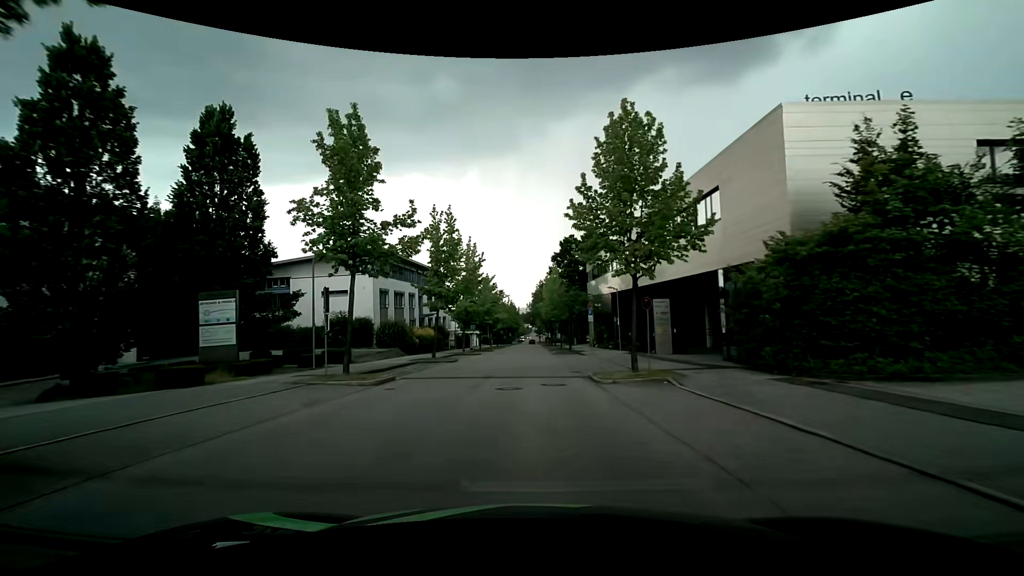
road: residential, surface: asphalt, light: Day
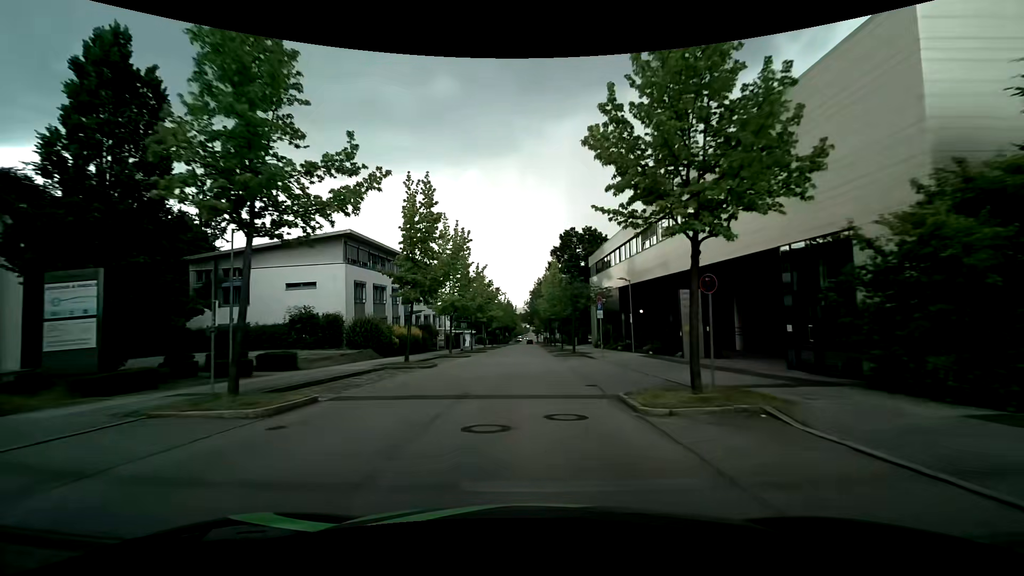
(0.0, +6.2) m; 0°
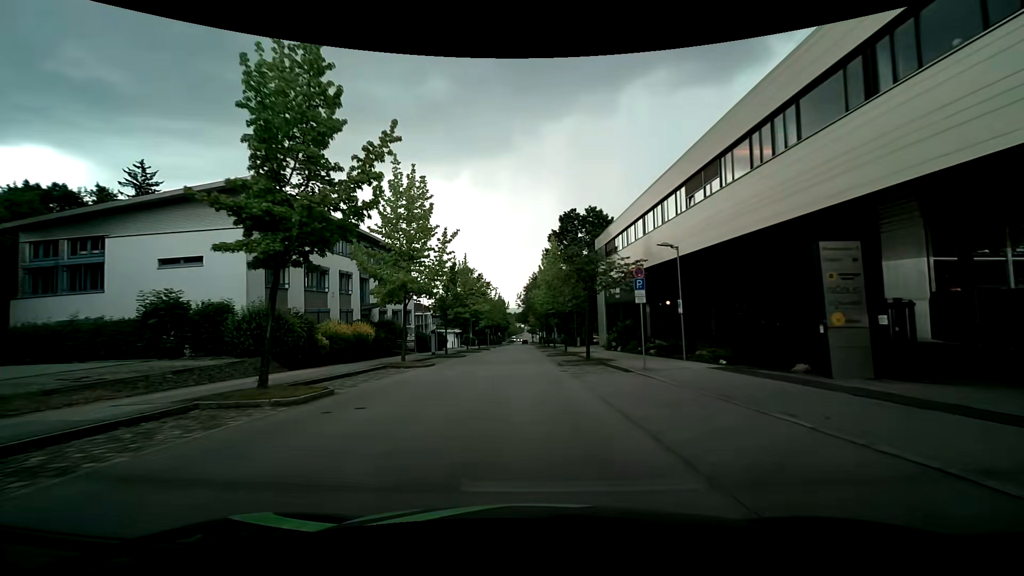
(0.0, +12.7) m; 0°
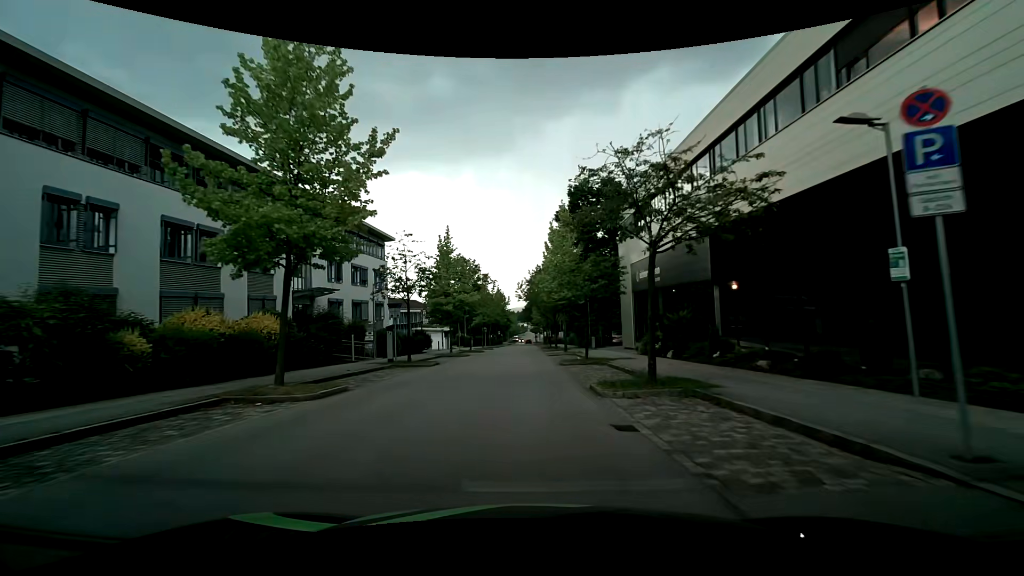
(+0.1, +13.0) m; 0°
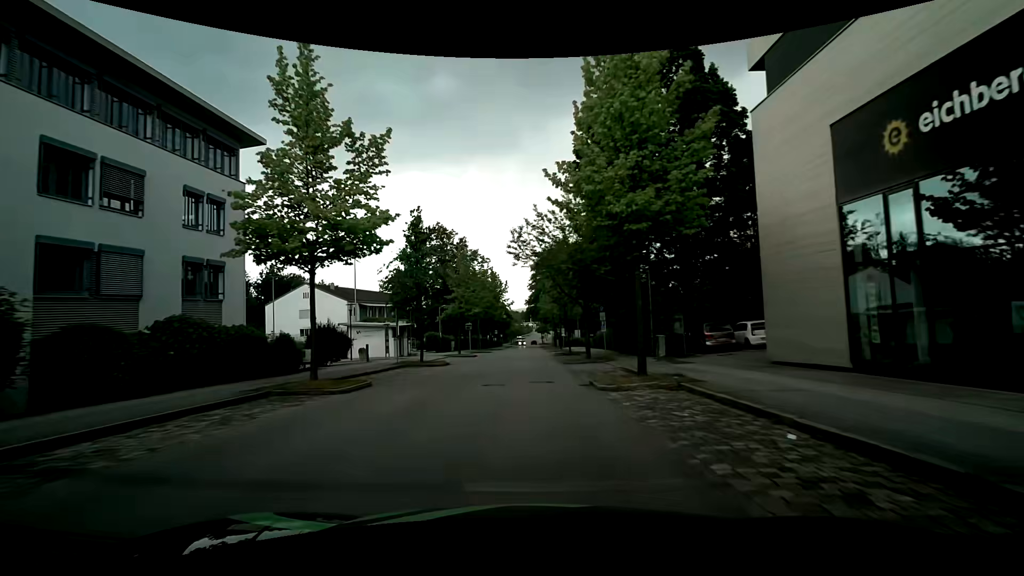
(+0.1, +26.8) m; 0°
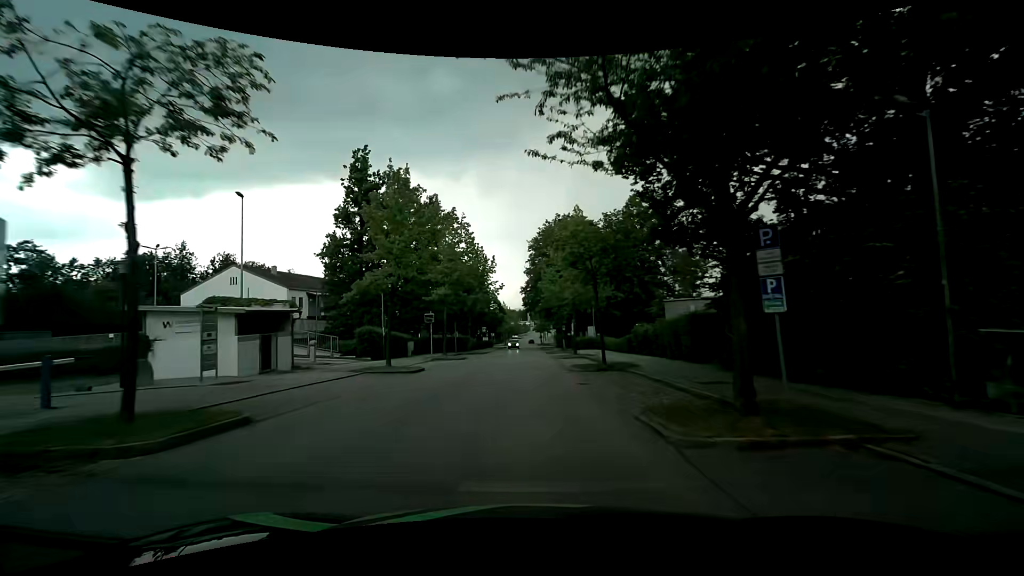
(-0.1, +20.7) m; 0°
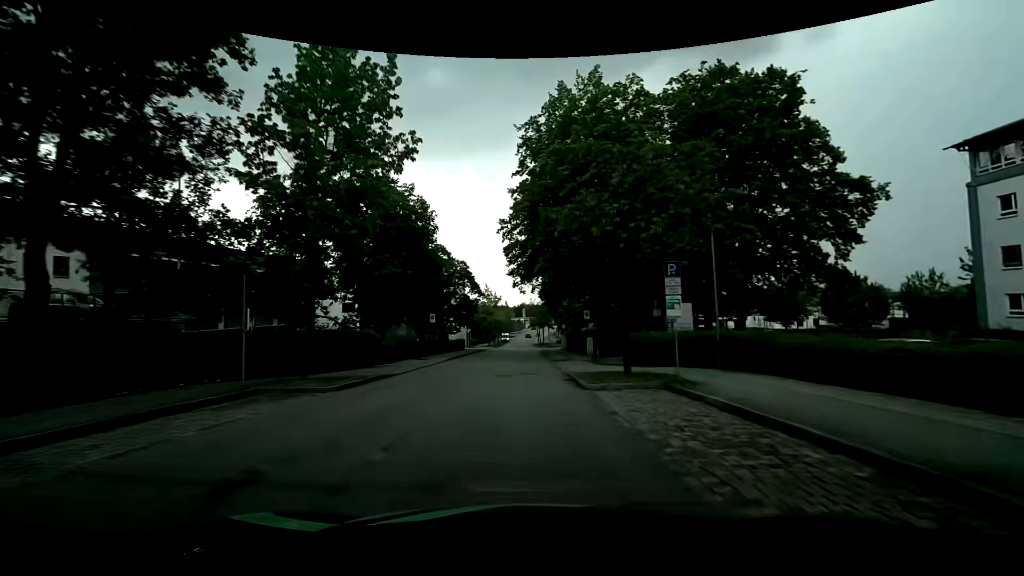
(0.0, +35.6) m; -1°
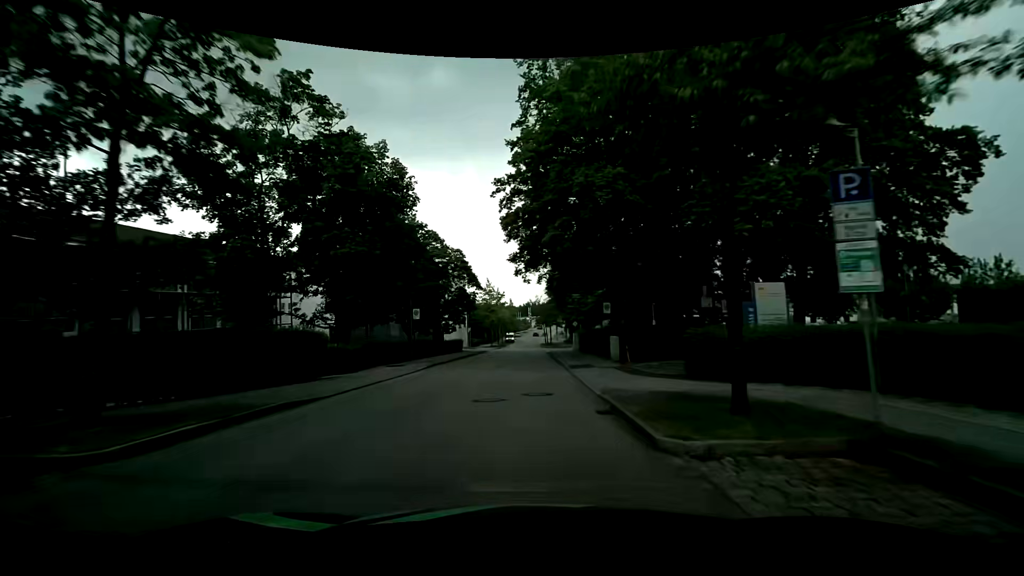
(+0.1, +7.3) m; 0°
(0, +10) (0, +20) (0, +30) (-1, +40) (-1, +50) (-1, +60) (-1, +70) (-1, +80) (-1, +90) (-1, +100) m
